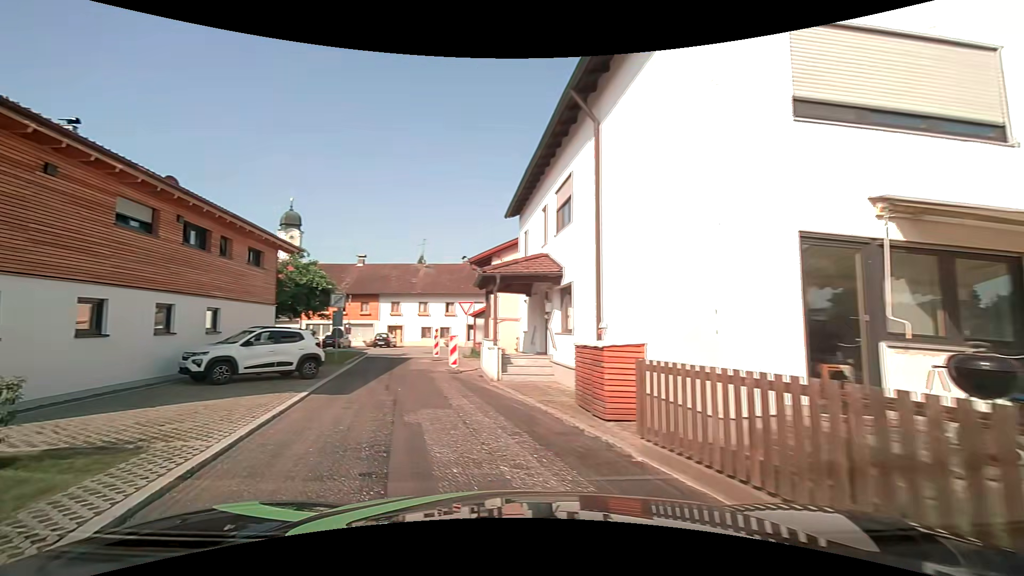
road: residential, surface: asphalt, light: Day
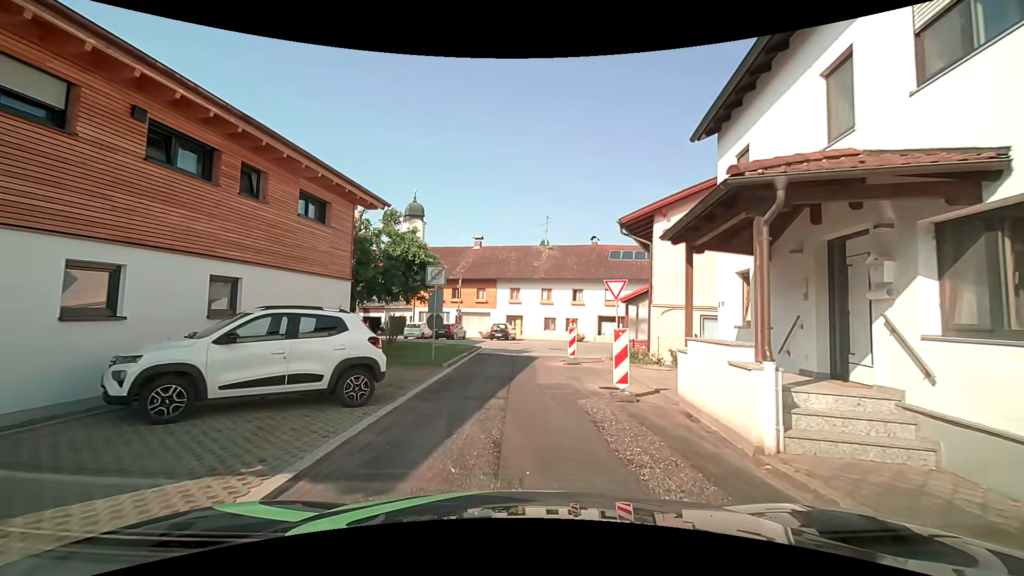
(-1.5, +8.0) m; -14°
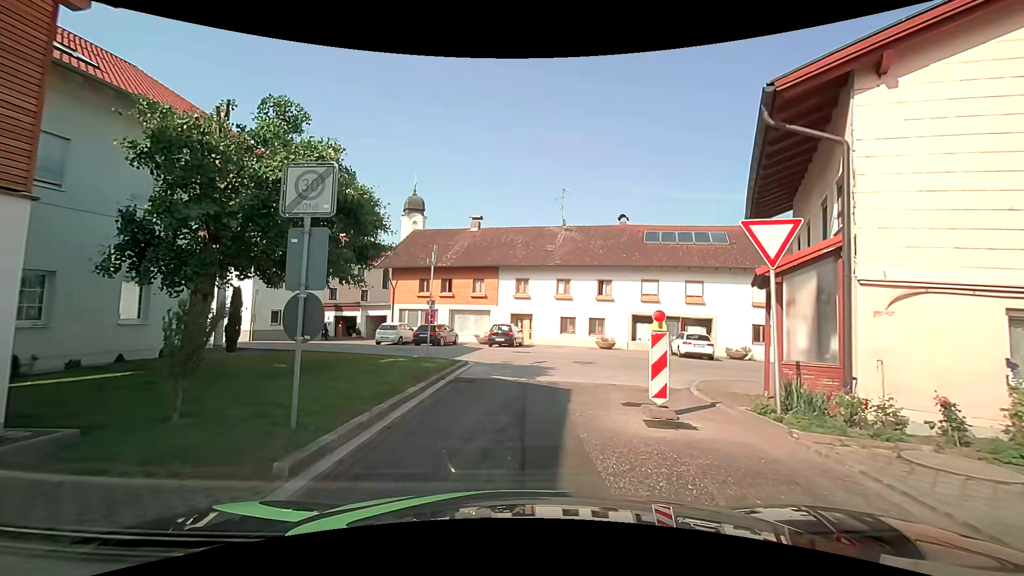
(+0.1, +10.5) m; -1°
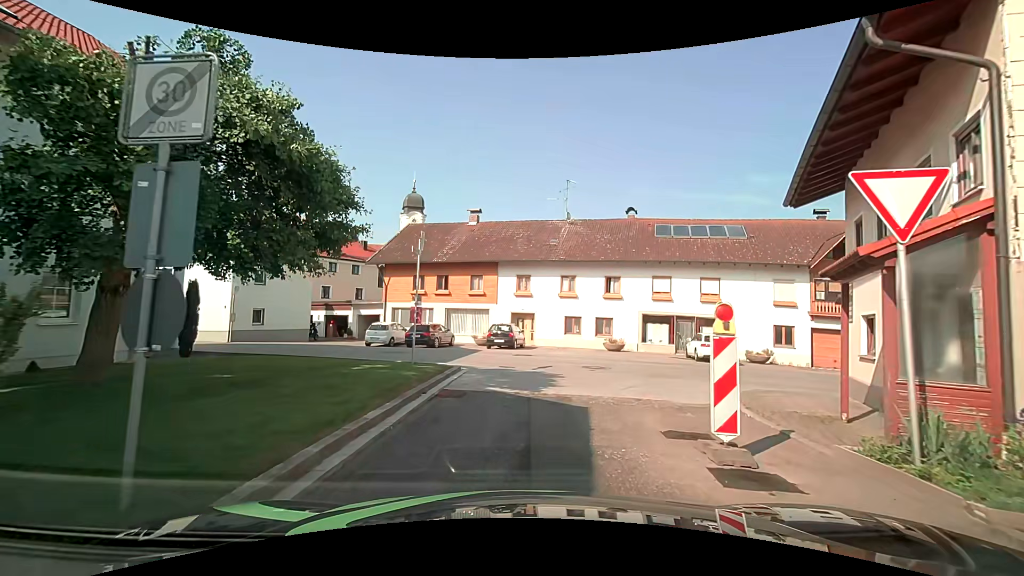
(0.0, +2.4) m; 0°
